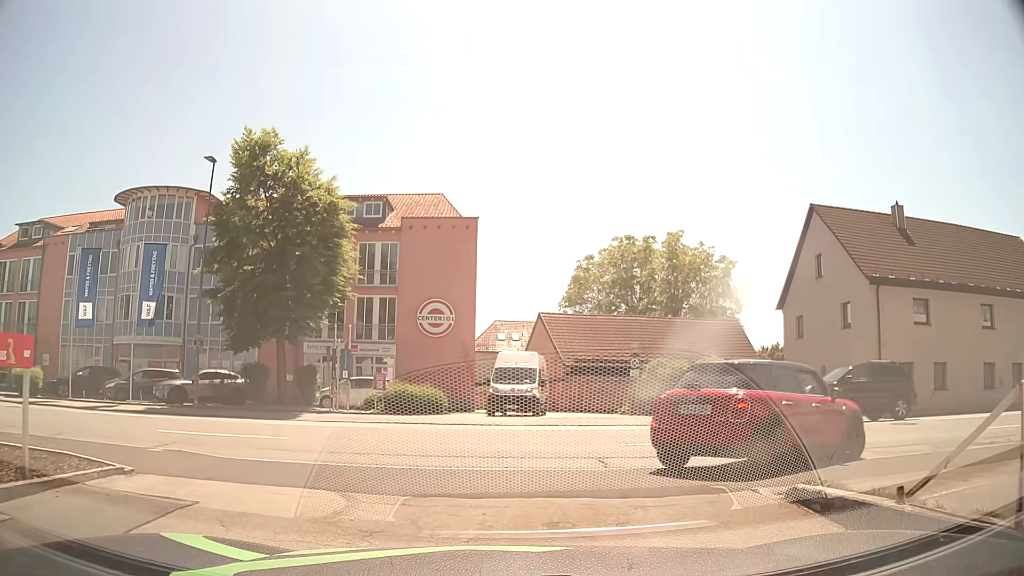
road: service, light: Day
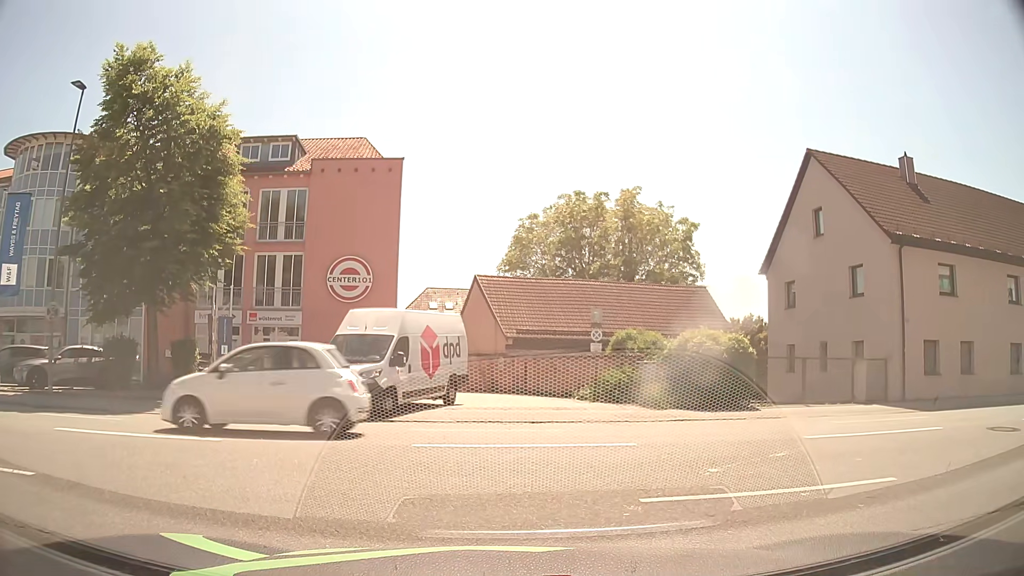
(+0.1, +6.0) m; +4°
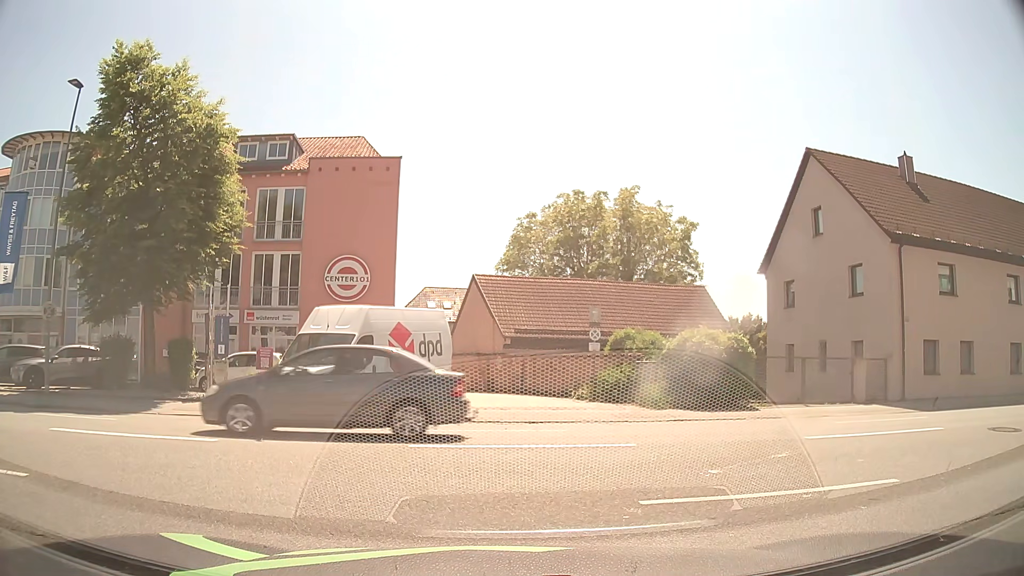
(0.0, +0.2) m; 0°
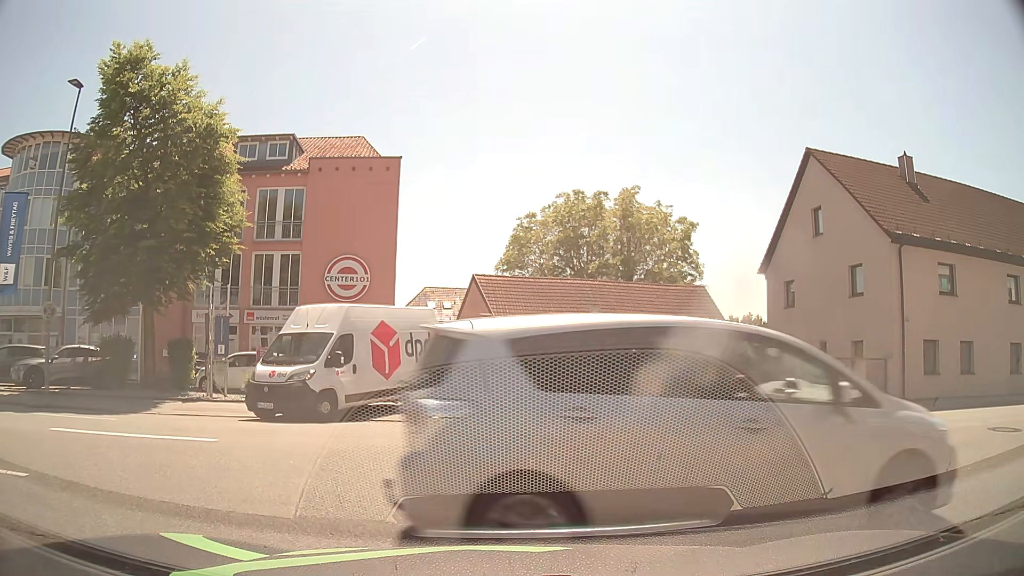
(0.0, 0.0) m; 0°
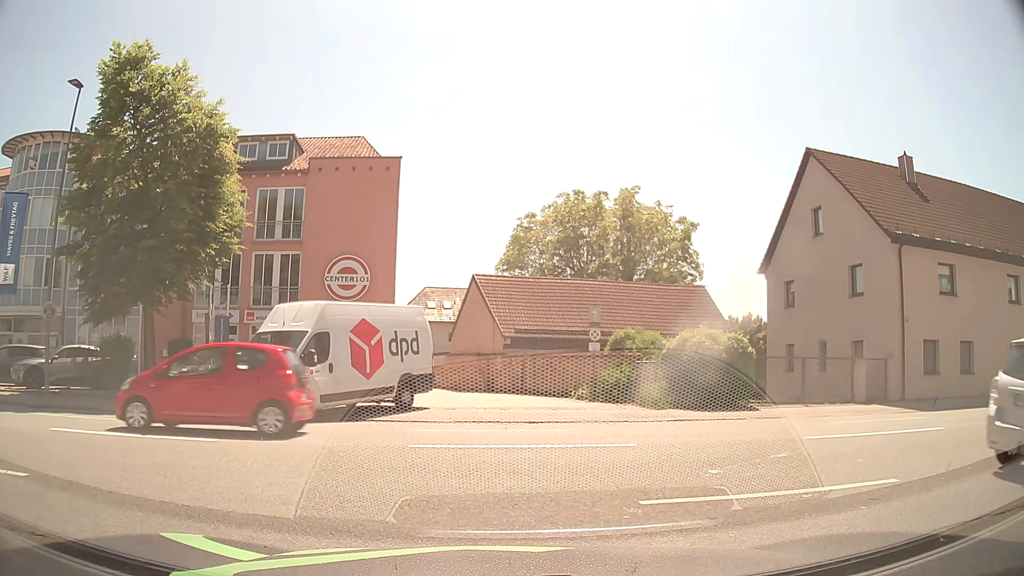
(0.0, 0.0) m; 0°
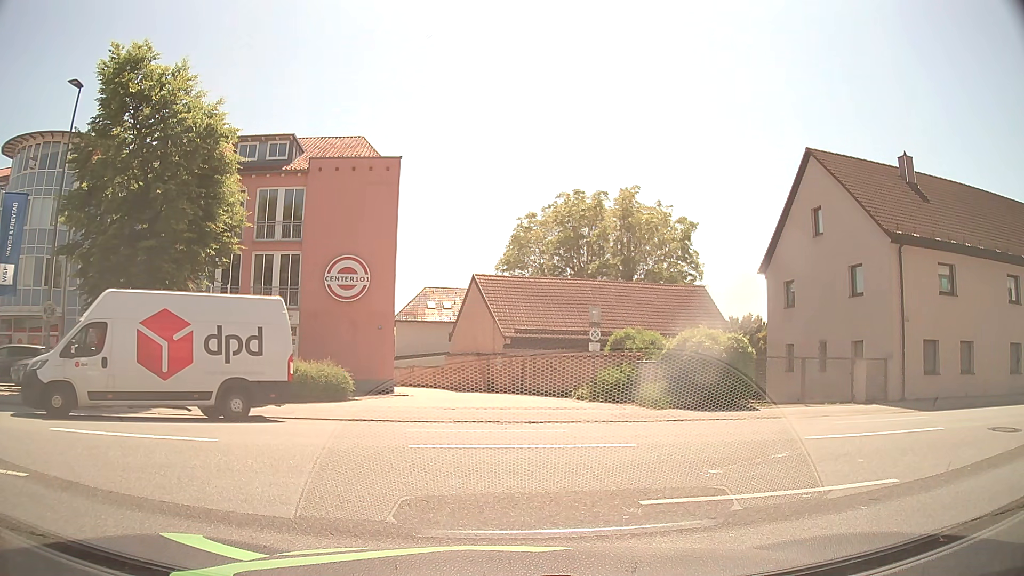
(0.0, 0.0) m; 0°
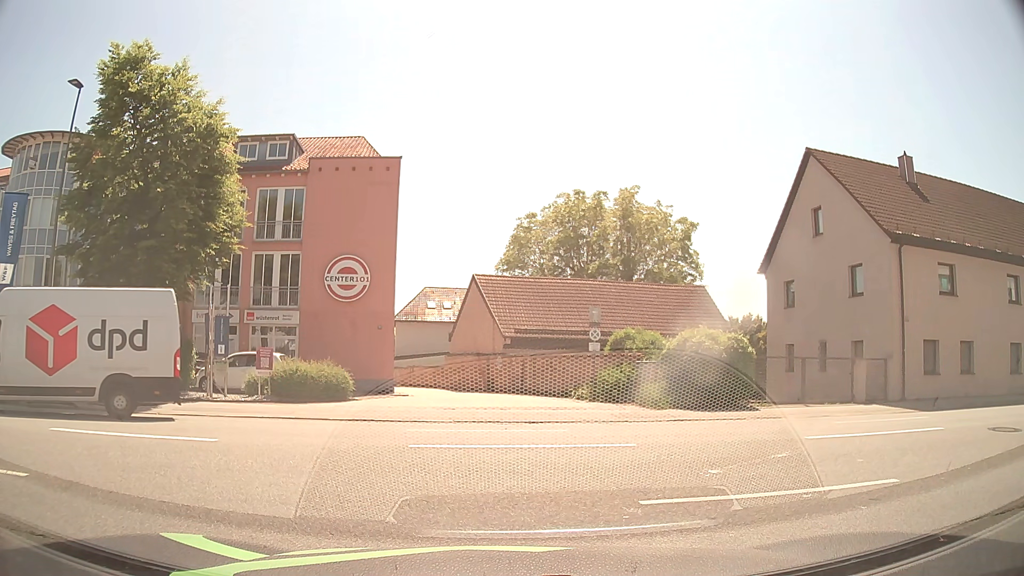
(0.0, 0.0) m; 0°
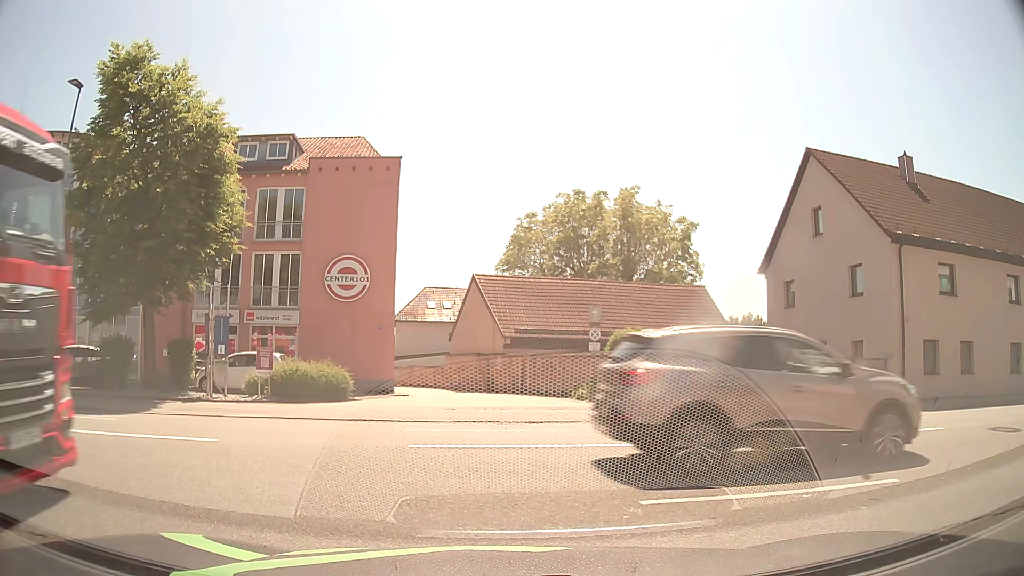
(0.0, 0.0) m; 0°
